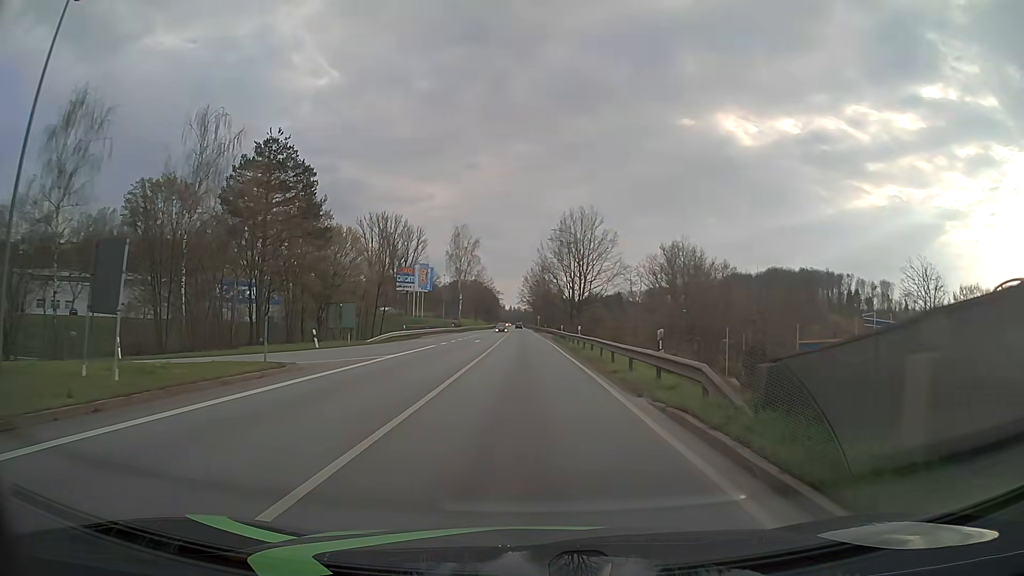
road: primary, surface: asphalt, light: Day
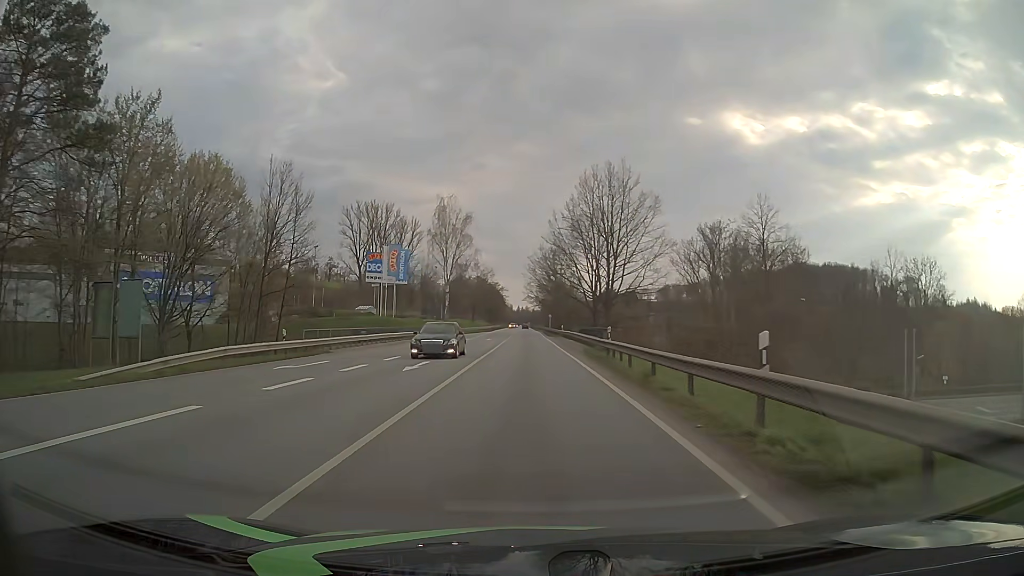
(-0.3, +30.4) m; -1°
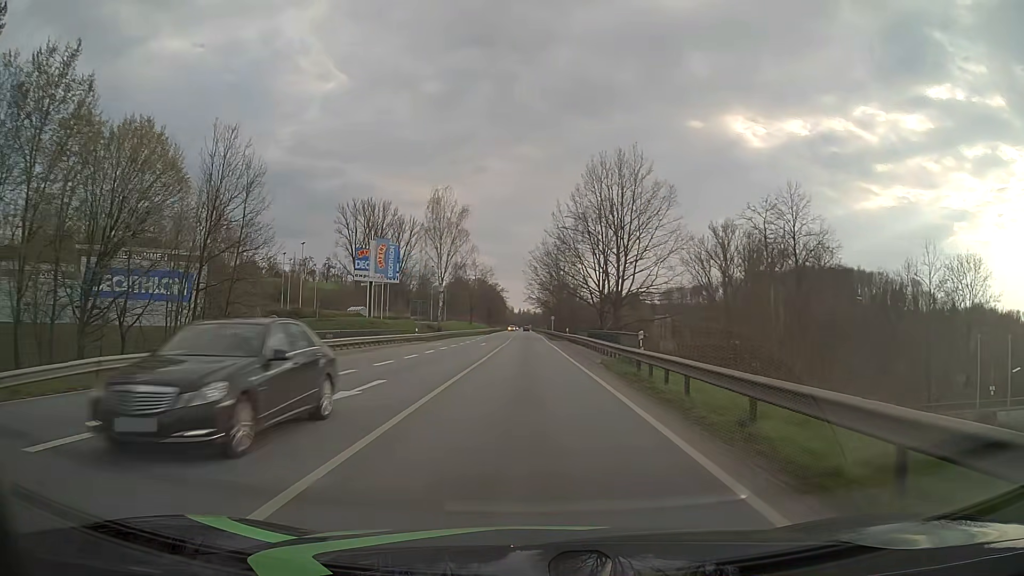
(0.0, +7.6) m; 0°
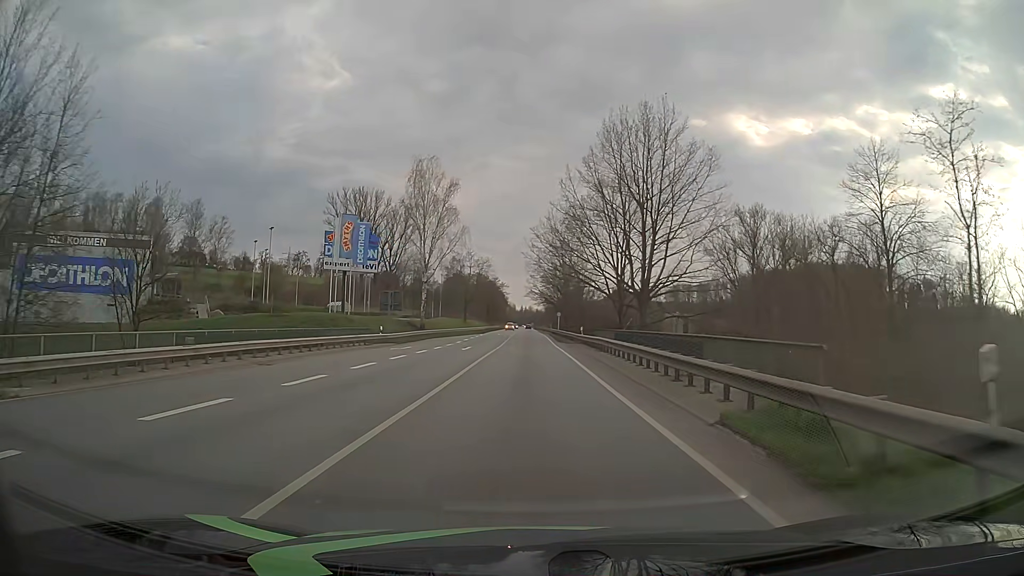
(0.0, +15.2) m; 0°
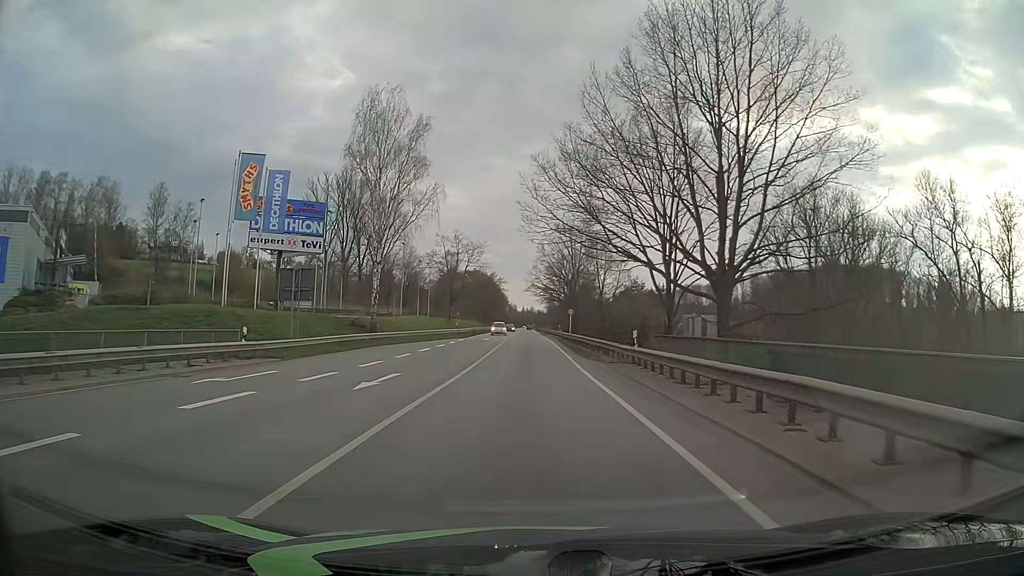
(-0.1, +22.9) m; 0°
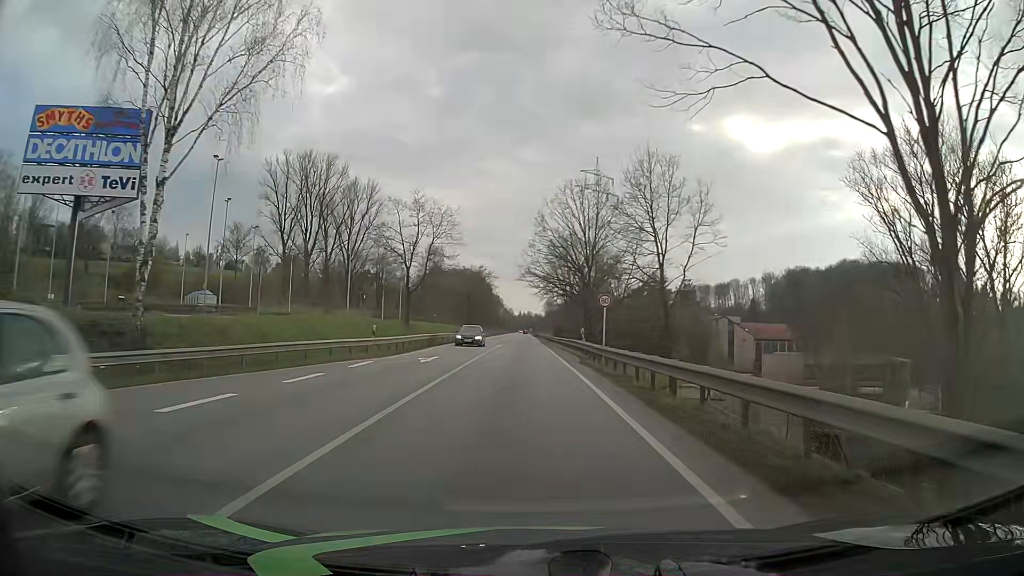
(+0.2, +30.5) m; 0°
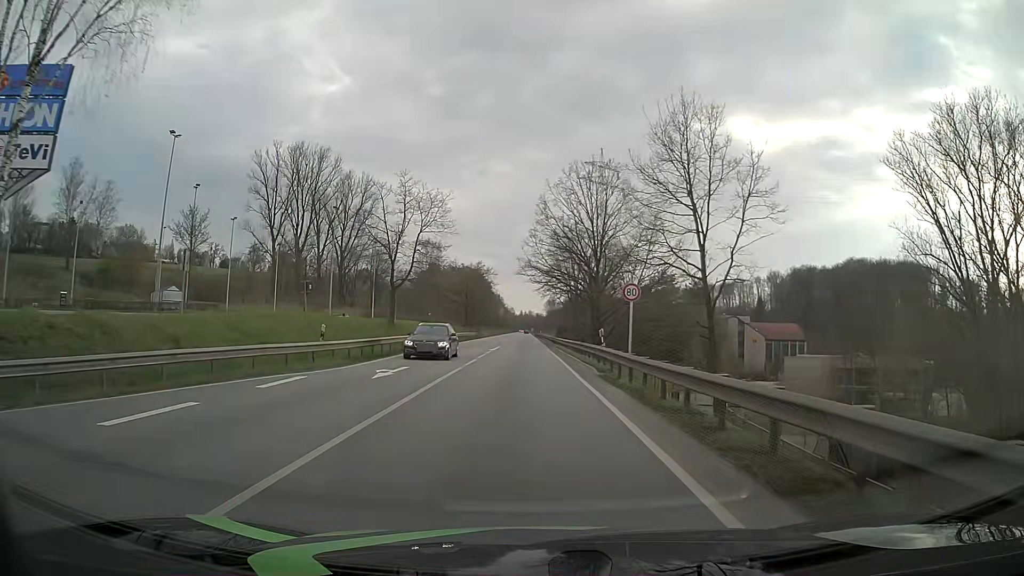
(0.0, +7.6) m; 0°
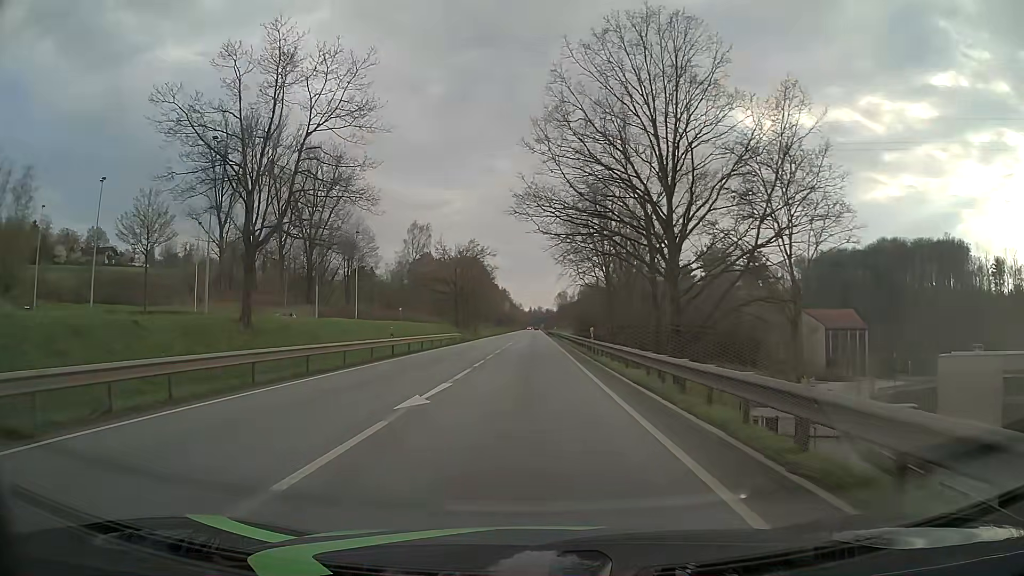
(-0.4, +30.9) m; -1°
(0, +10) (0, +20) (0, +30) (0, +40) (0, +50) (0, +60) (0, +70) (0, +80) (0, +90) (0, +100) m
